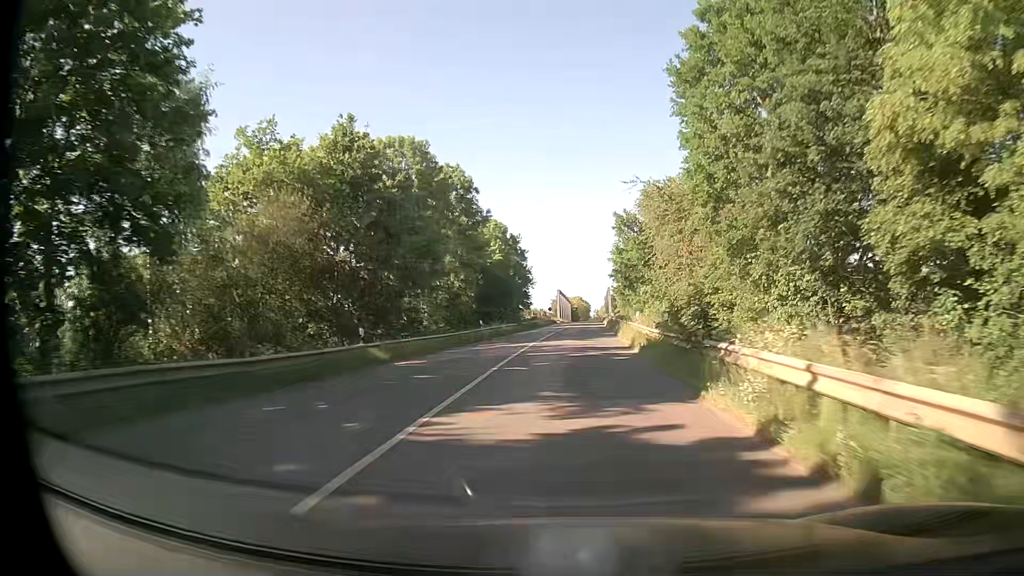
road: secondary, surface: asphalt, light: Day
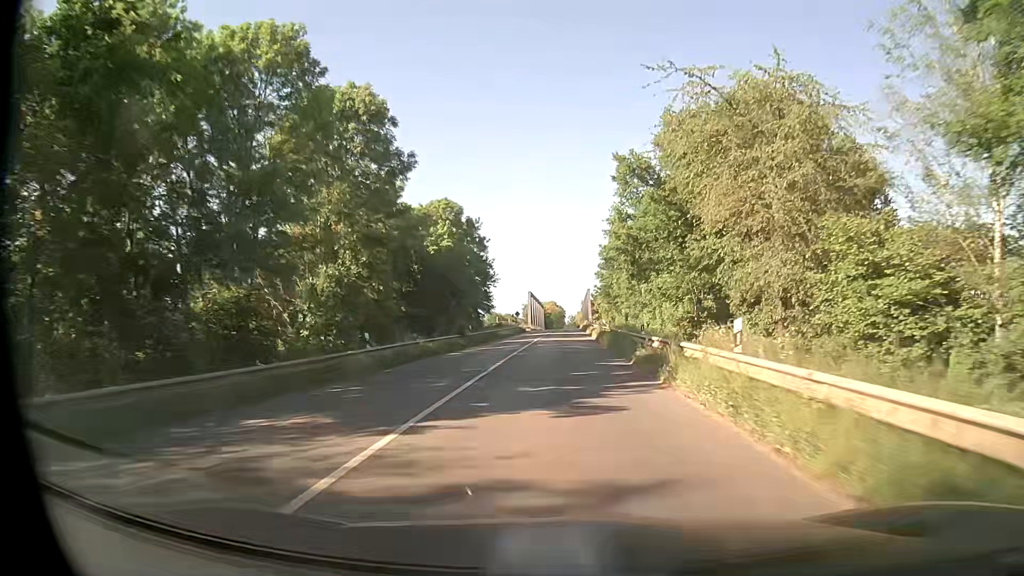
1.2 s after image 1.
(+0.6, +22.5) m; +2°
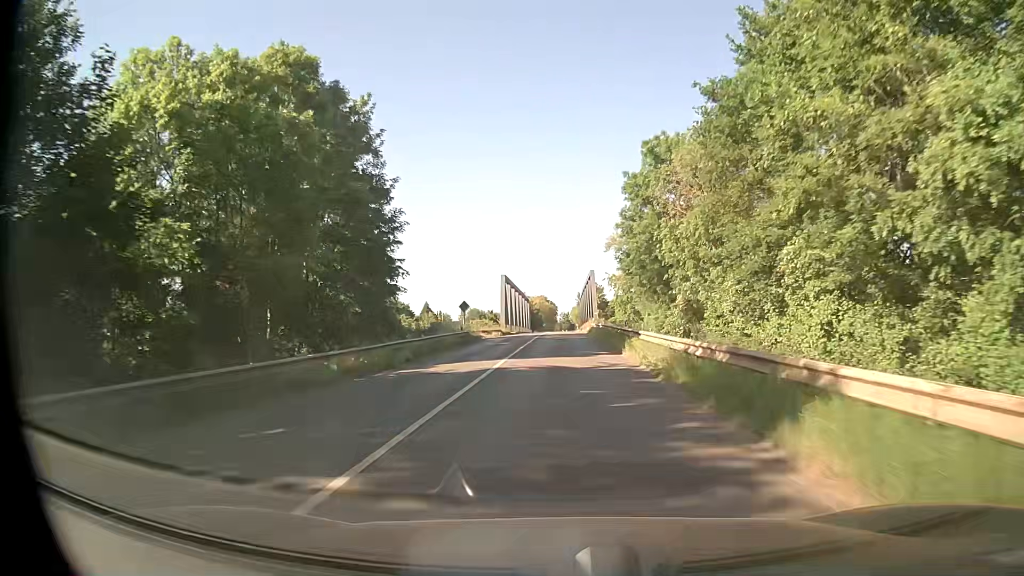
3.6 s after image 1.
(+0.5, +45.1) m; +1°
(0, +10) (0, +20) (0, +30) (0, +40) (0, +50) (0, +60) (+1, +70) (+1, +80) (+1, +90) (+1, +100) m
